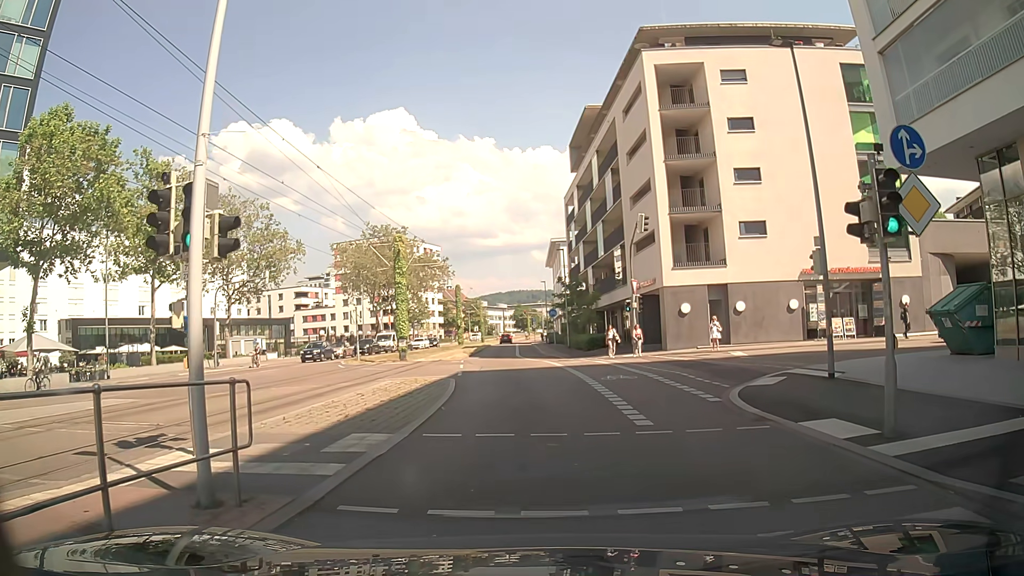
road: secondary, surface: asphalt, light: Day
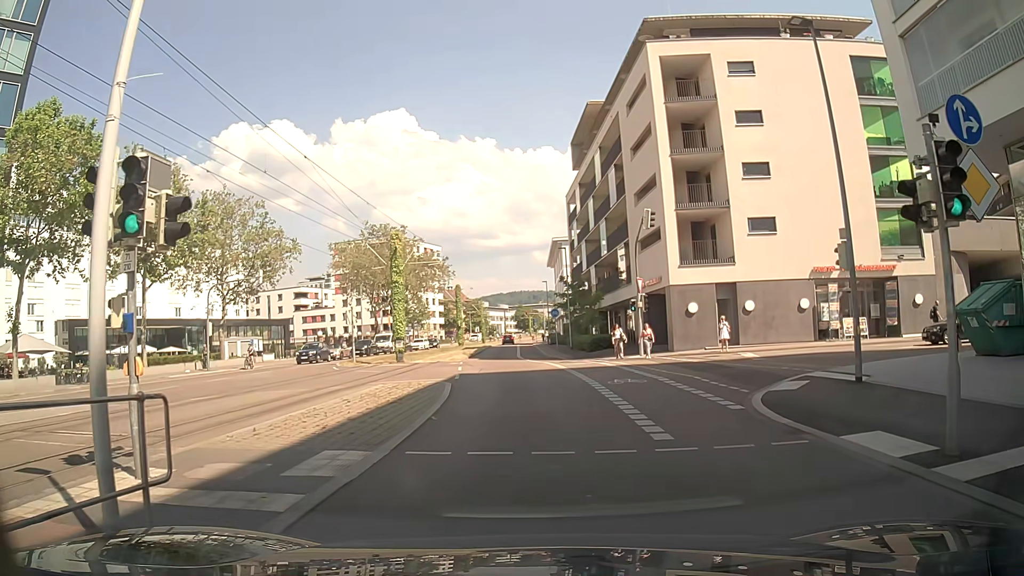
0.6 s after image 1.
(0.0, +1.5) m; 0°
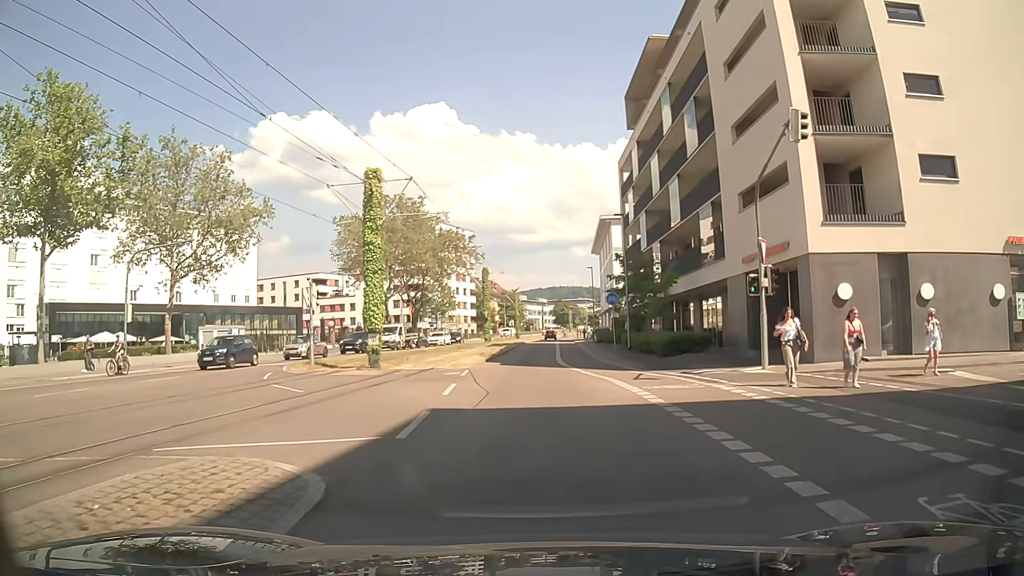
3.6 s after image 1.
(-0.4, +14.5) m; -4°
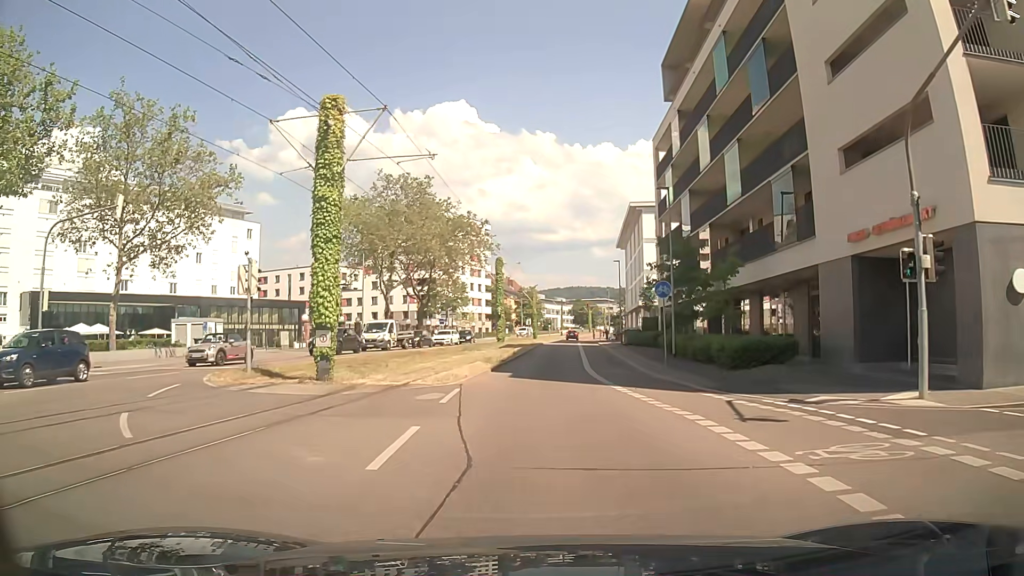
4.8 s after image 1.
(-0.1, +8.3) m; -1°
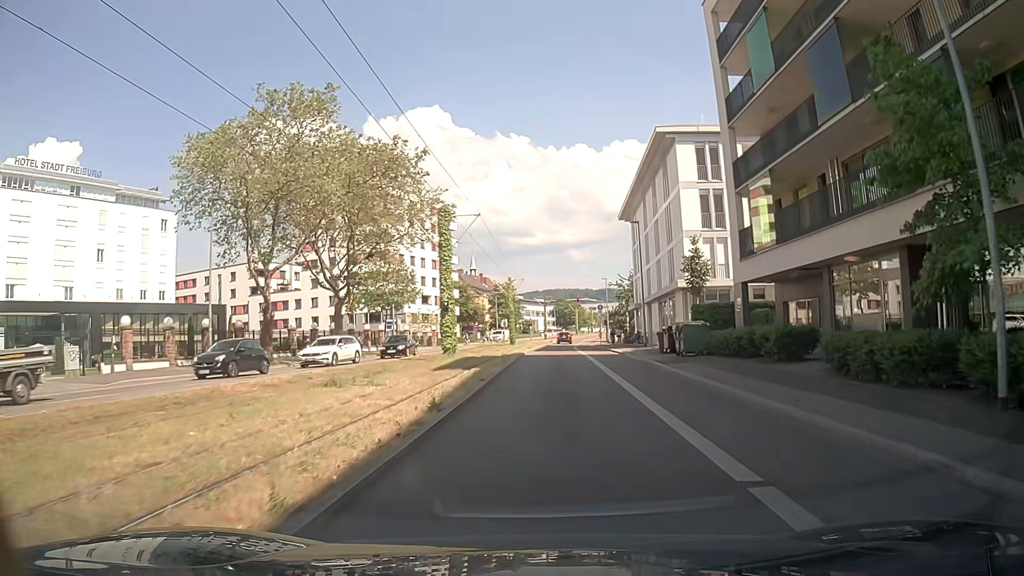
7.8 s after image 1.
(+0.1, +25.0) m; +2°
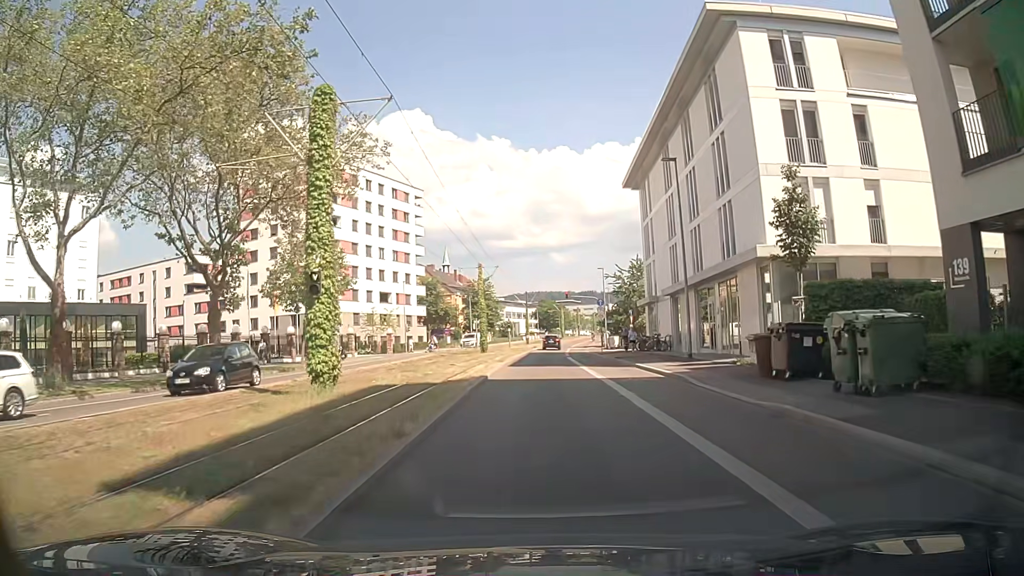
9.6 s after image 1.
(+0.2, +17.3) m; +2°
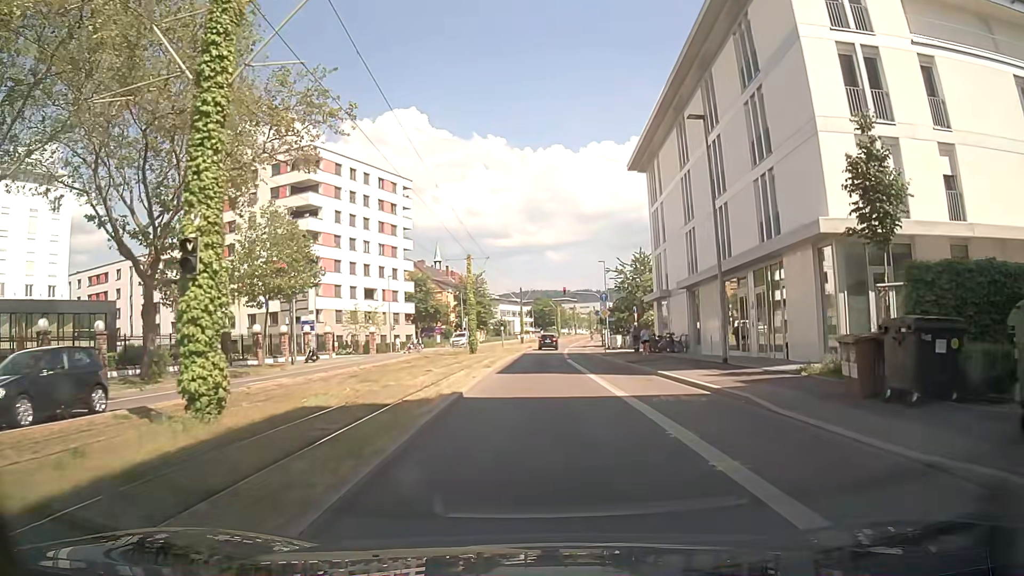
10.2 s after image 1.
(-0.1, +5.7) m; 0°
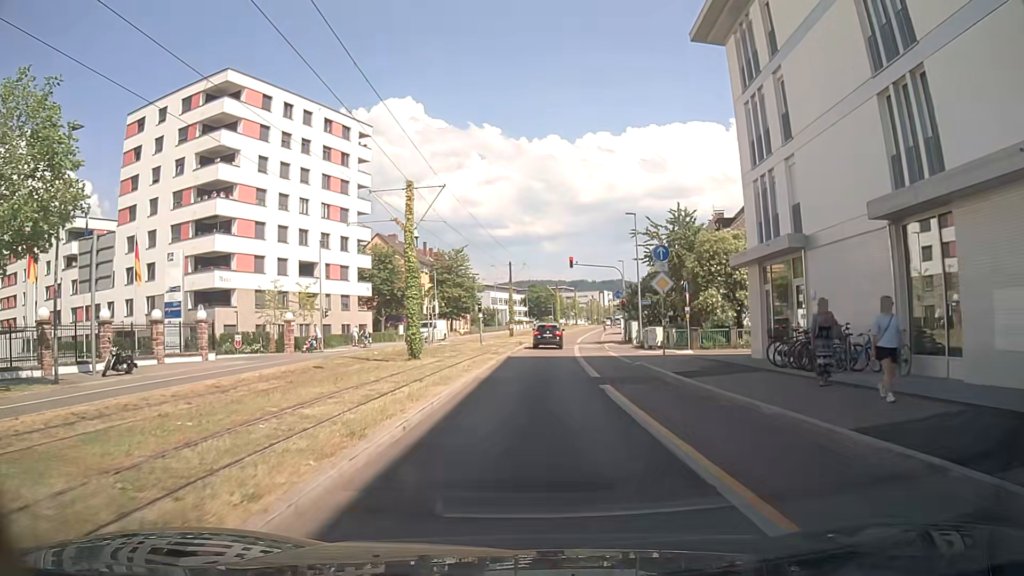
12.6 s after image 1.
(-0.3, +22.0) m; 0°
